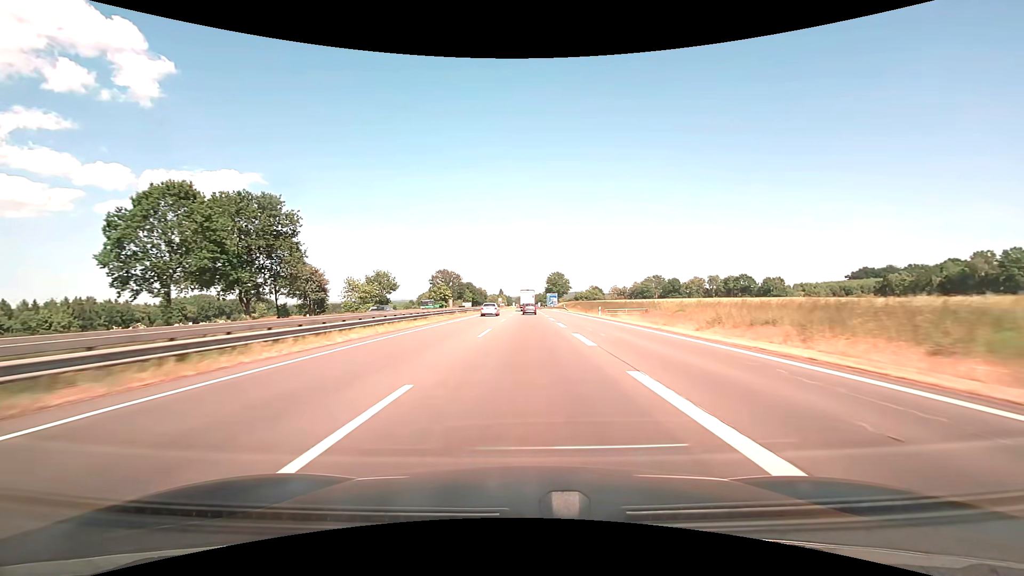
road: motorway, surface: asphalt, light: Day
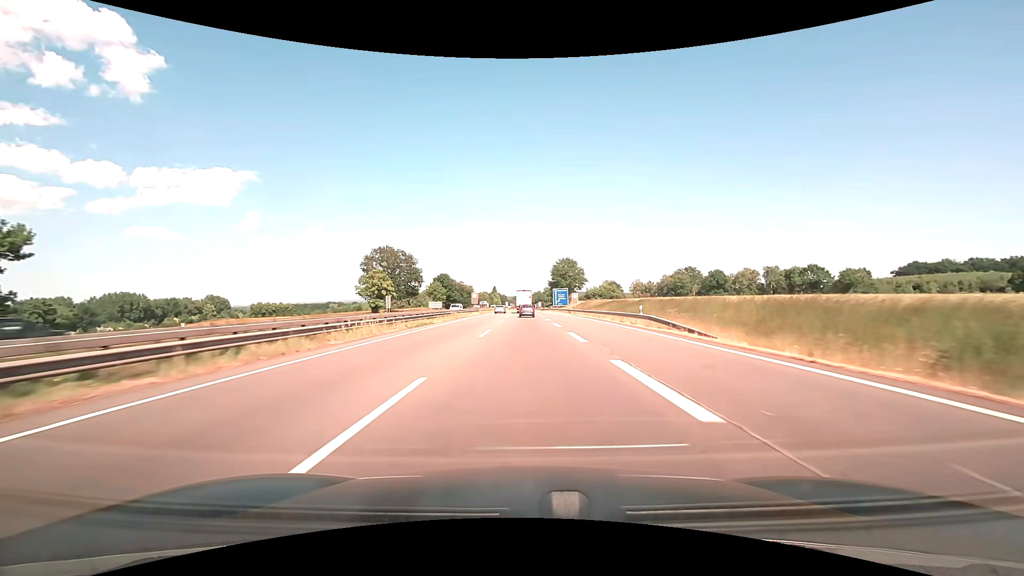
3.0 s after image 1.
(+0.3, +69.5) m; 0°
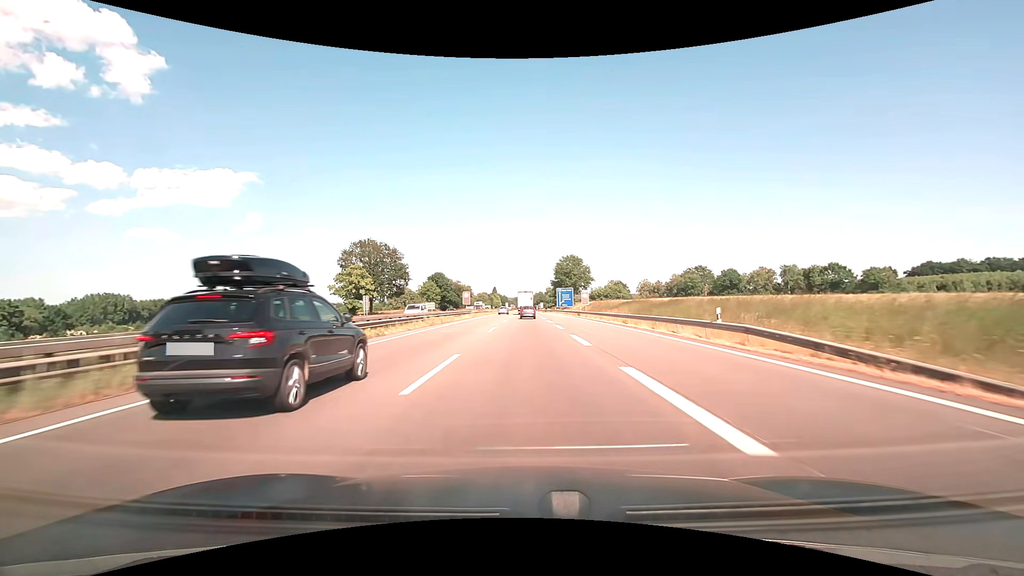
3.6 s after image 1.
(0.0, +13.1) m; 0°
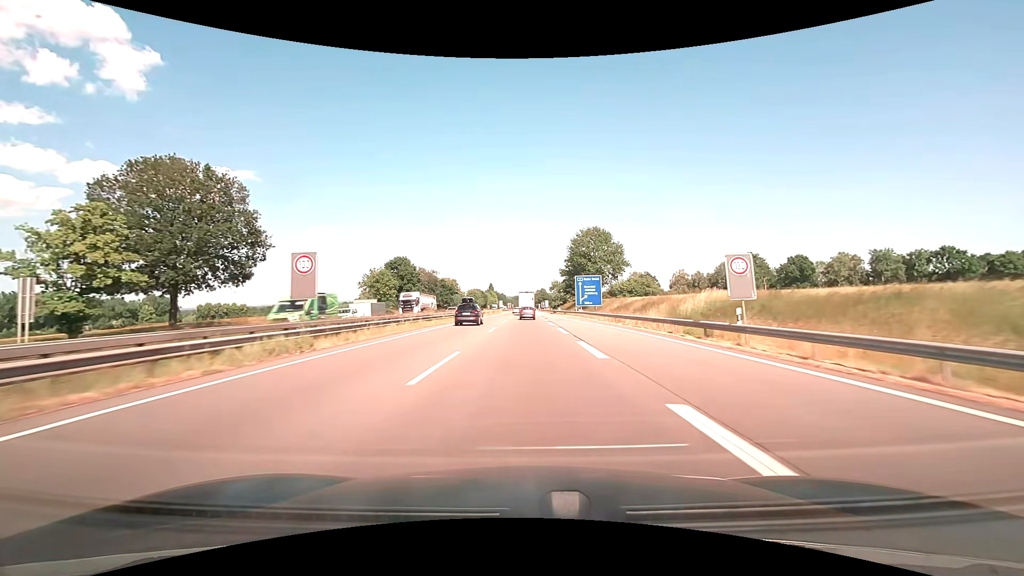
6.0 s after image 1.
(+0.1, +52.2) m; 0°
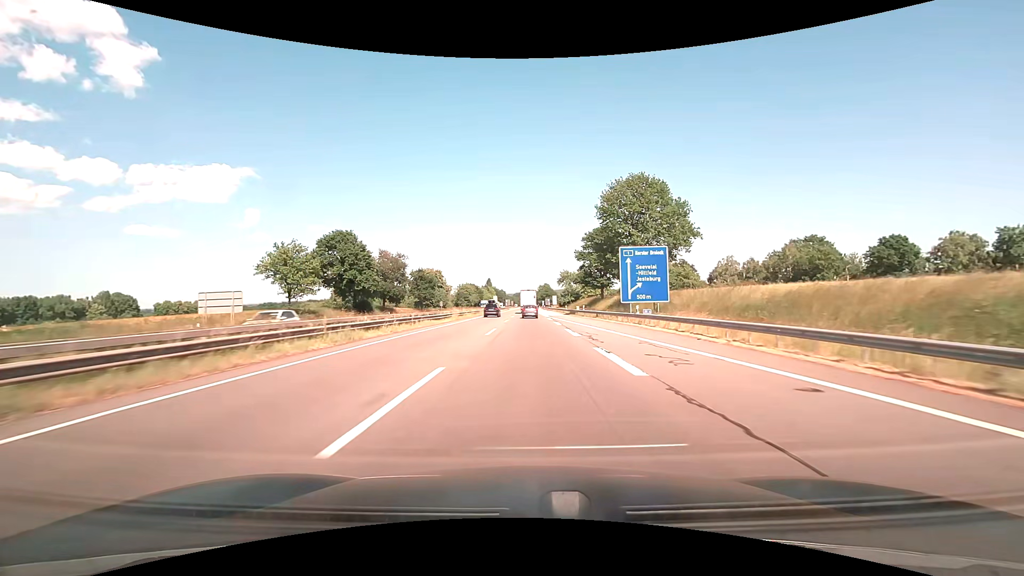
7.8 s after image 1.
(-0.1, +39.4) m; 0°
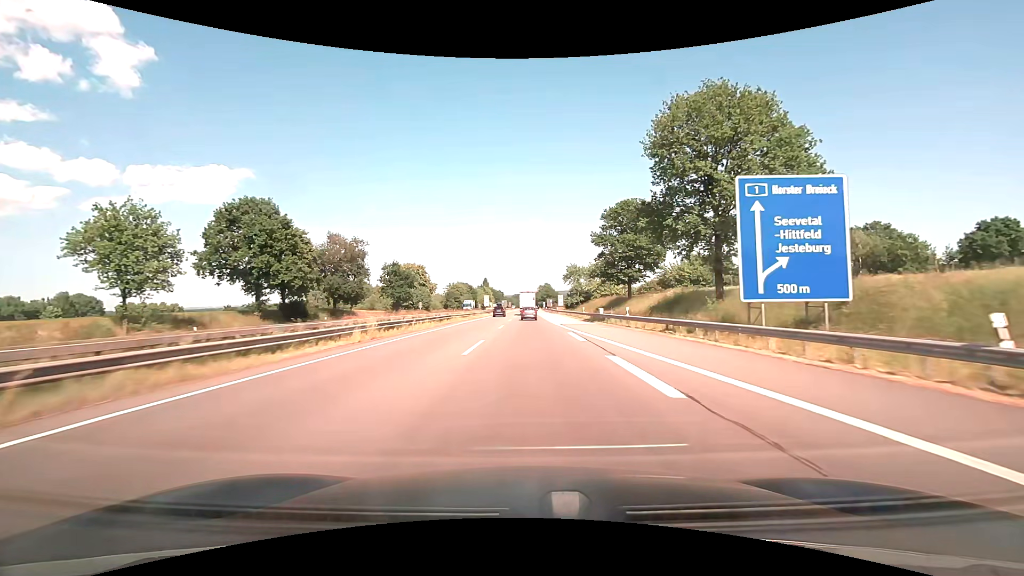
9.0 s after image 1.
(0.0, +26.0) m; 0°
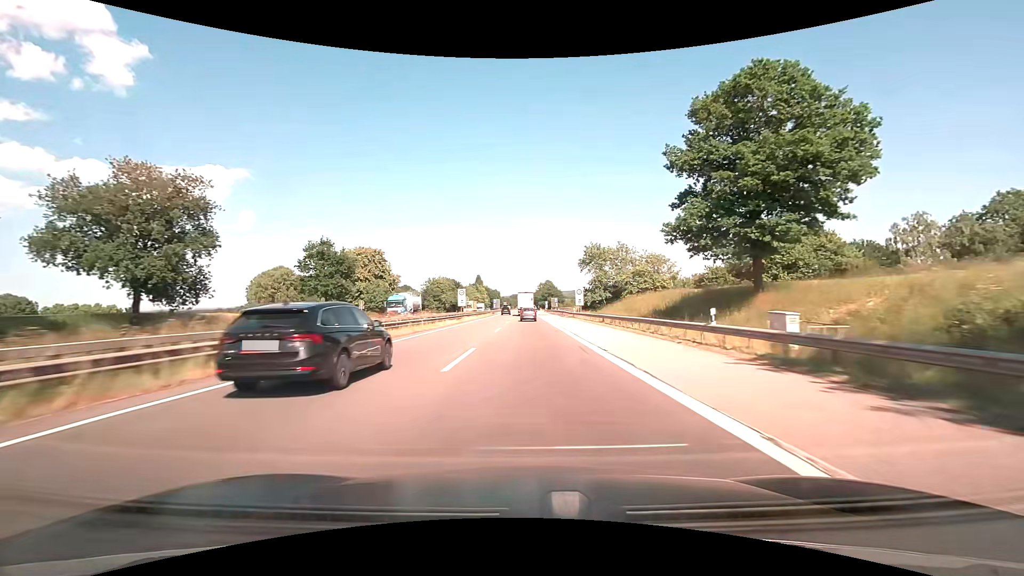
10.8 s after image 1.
(0.0, +39.0) m; 0°
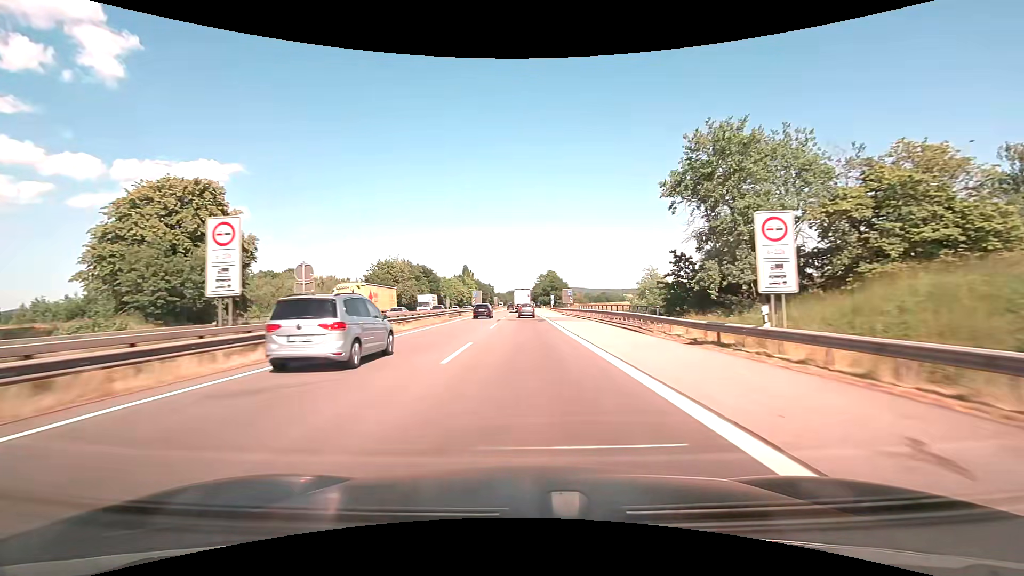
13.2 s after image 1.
(+0.1, +52.4) m; 0°
(0, +10) (0, +20) (0, +30) (0, +40) (0, +50) (0, +60) (0, +70) (0, +80) (0, +90) (-1, +100) m
